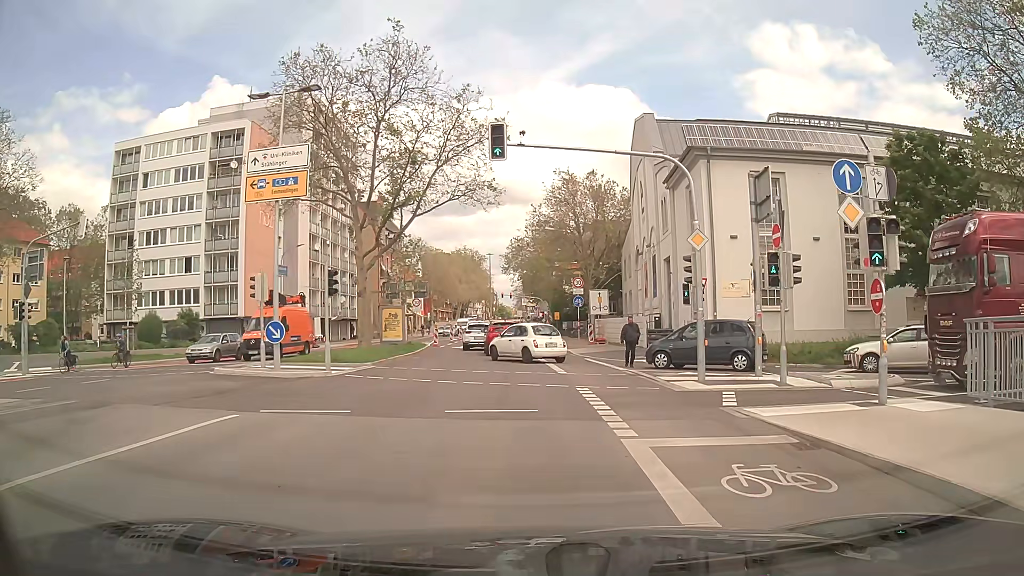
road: secondary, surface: asphalt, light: Day
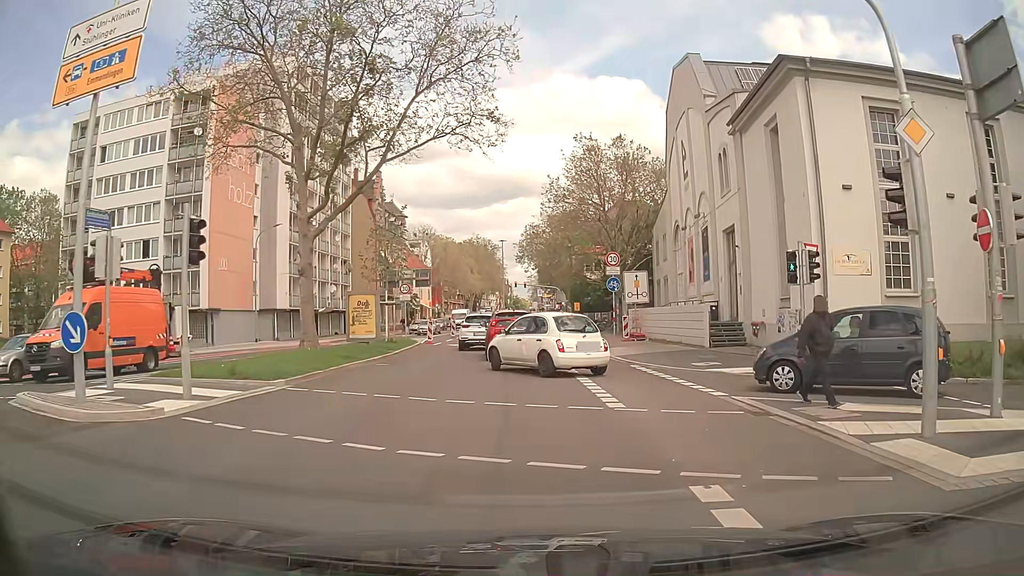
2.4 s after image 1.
(-0.1, +9.9) m; -2°
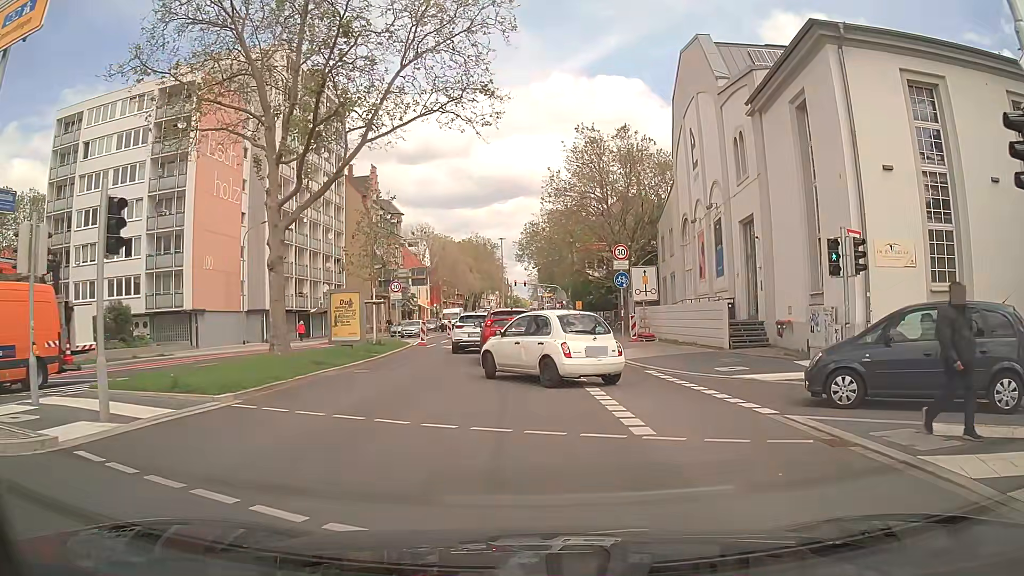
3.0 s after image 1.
(0.0, +2.5) m; +1°
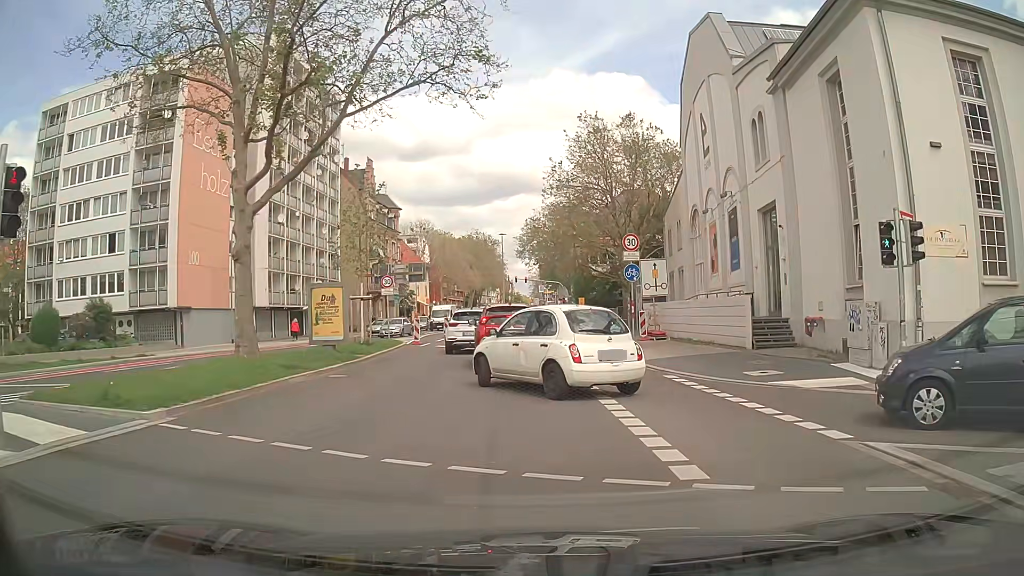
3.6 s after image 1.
(0.0, +2.3) m; 0°
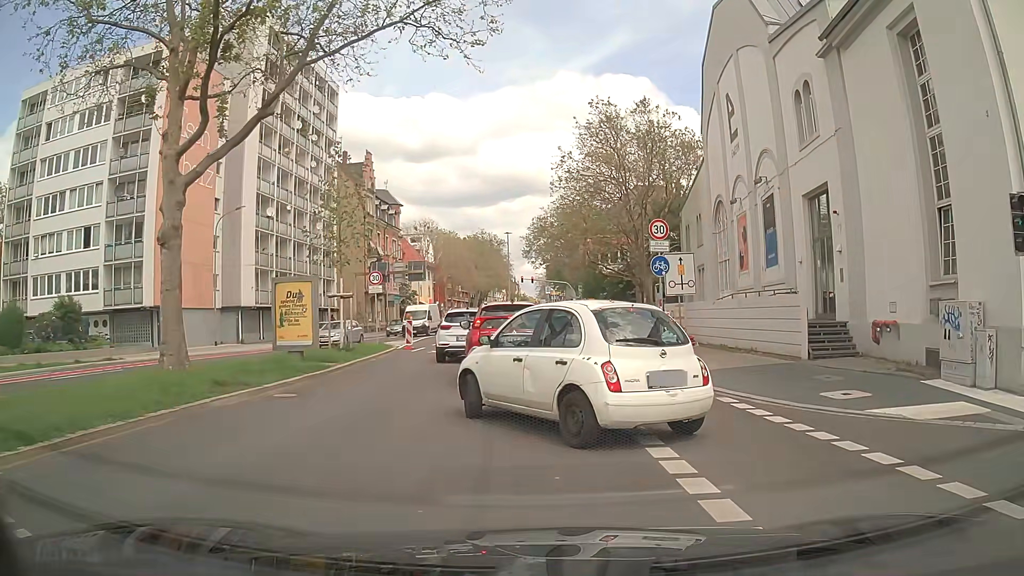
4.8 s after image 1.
(0.0, +3.8) m; -1°
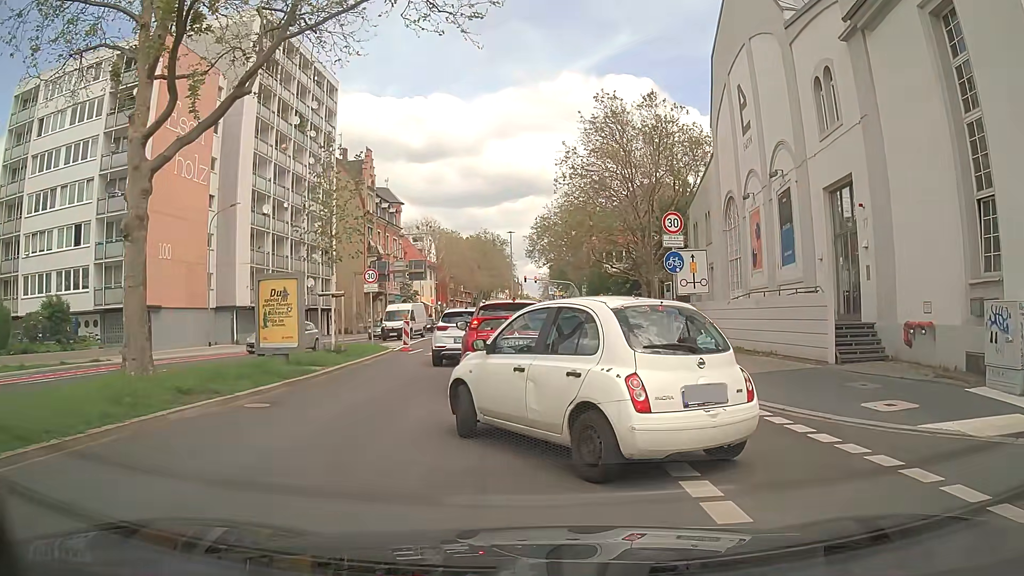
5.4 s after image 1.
(0.0, +1.4) m; -1°
